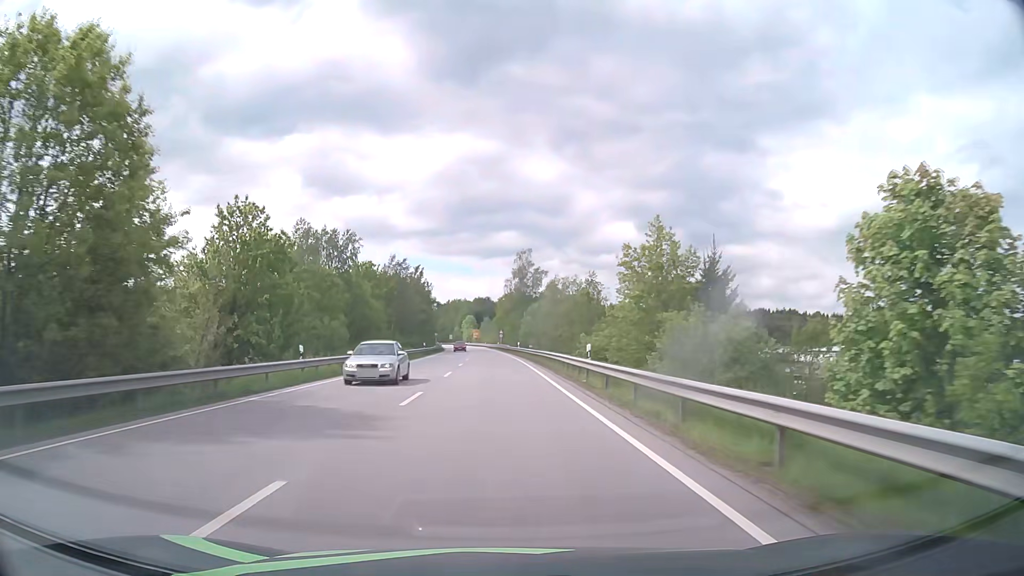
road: primary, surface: asphalt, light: Day
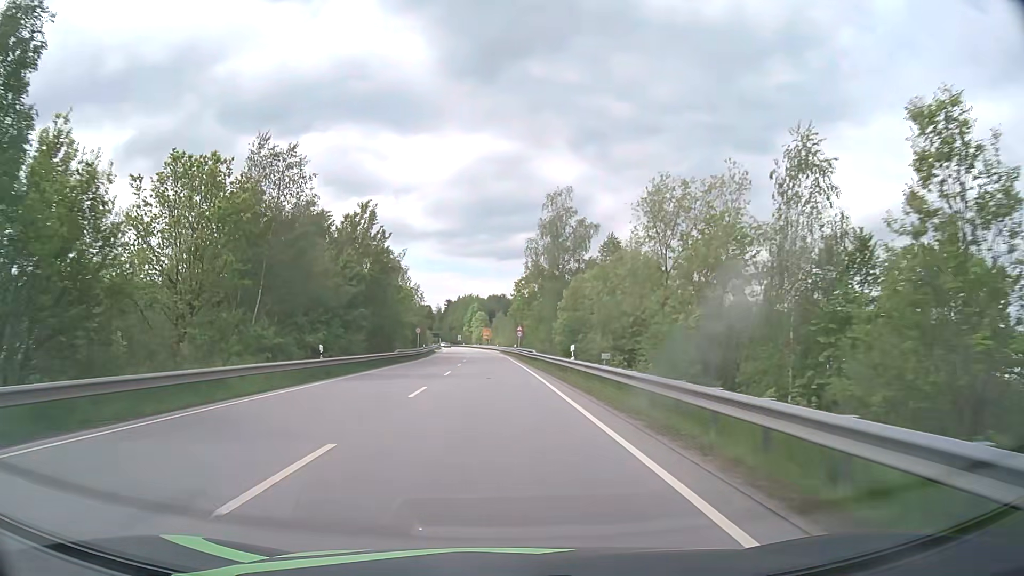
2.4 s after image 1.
(-0.6, +45.3) m; -1°
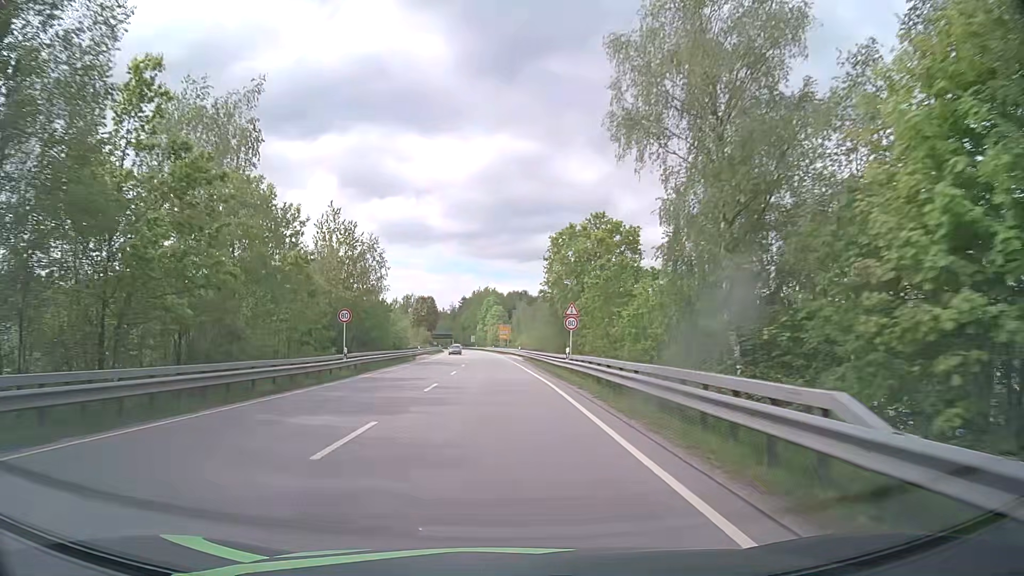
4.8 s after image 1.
(-0.7, +45.3) m; -2°
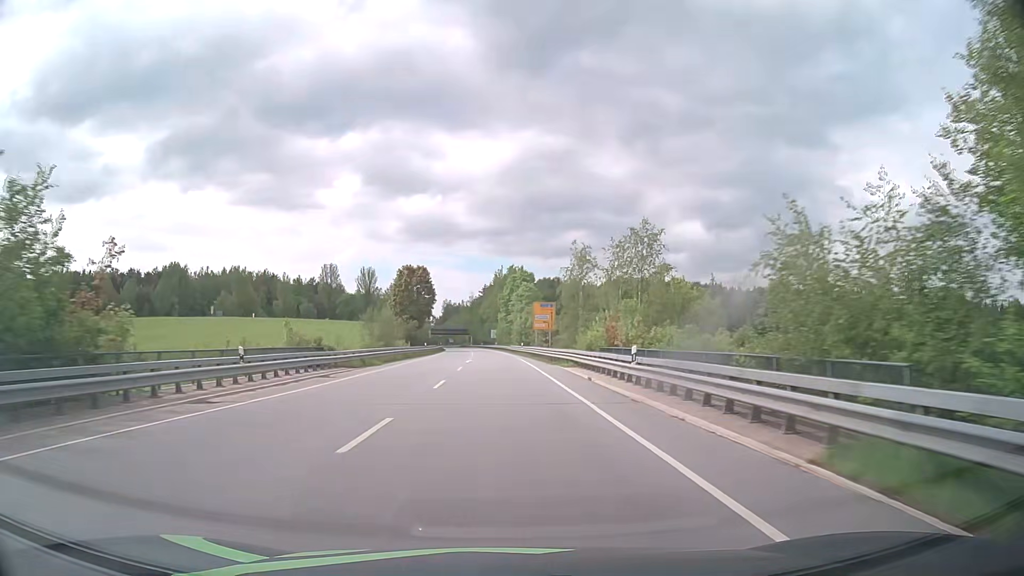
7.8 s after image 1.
(-1.2, +59.9) m; -3°
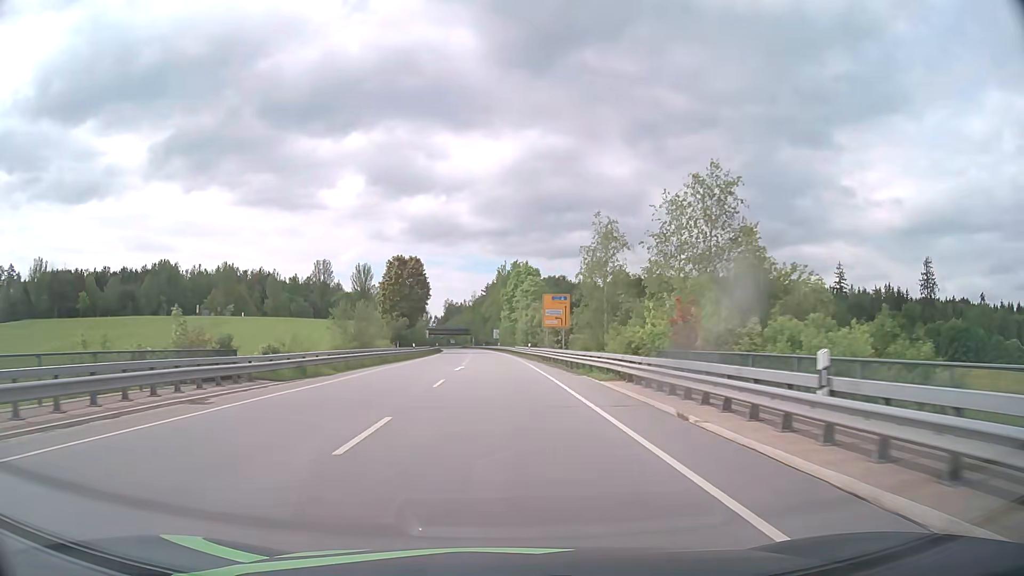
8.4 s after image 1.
(+0.1, +12.1) m; +1°
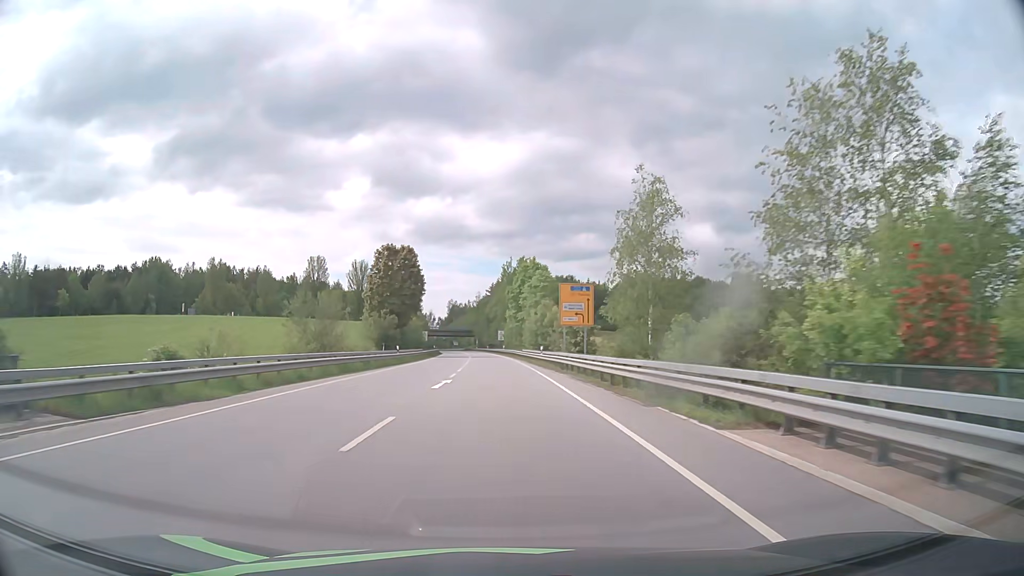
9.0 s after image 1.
(-0.1, +12.0) m; -1°
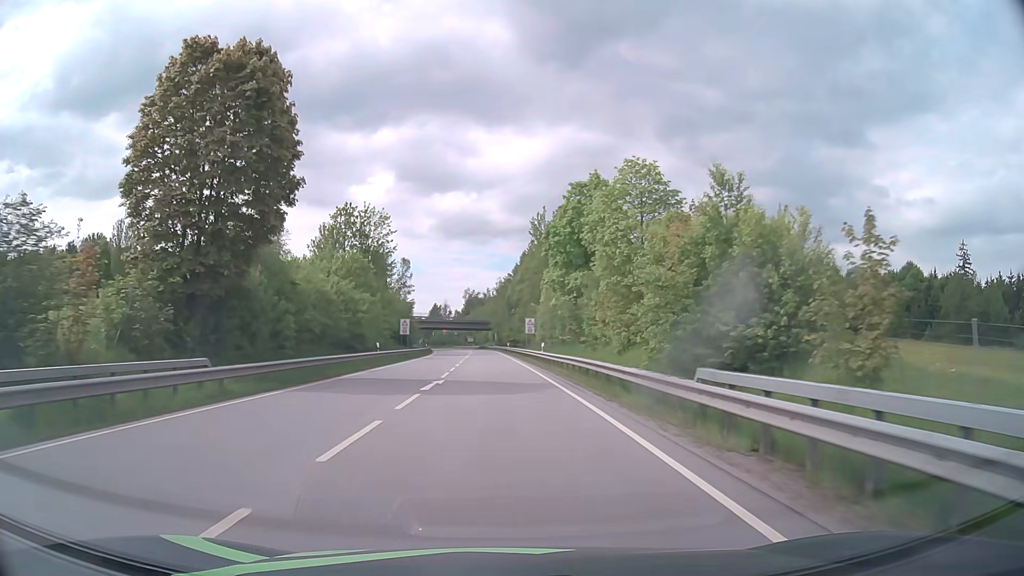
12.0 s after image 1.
(-1.0, +55.9) m; -2°
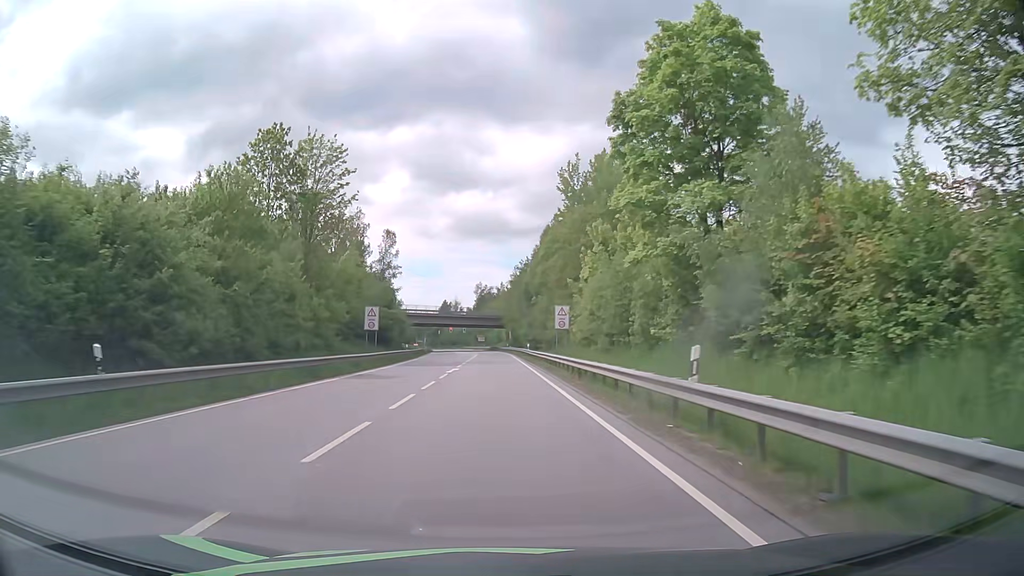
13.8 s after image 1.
(-0.3, +30.3) m; -1°
(0, +10) (0, +20) (0, +30) (-1, +40) (-1, +50) (-1, +60) (-1, +70) (-2, +80) (-2, +90) (-3, +100) m
